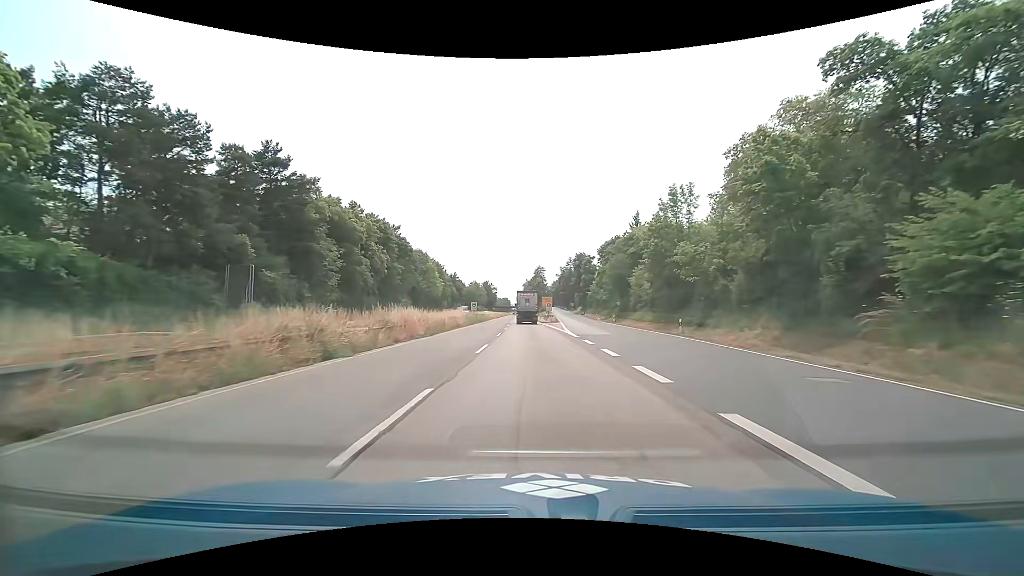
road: trunk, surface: asphalt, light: Day
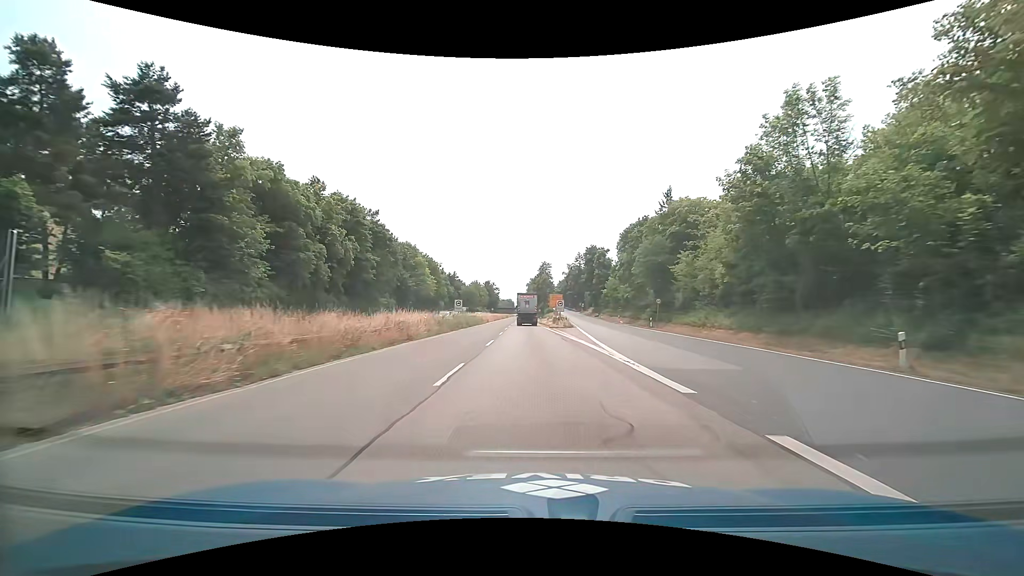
(-0.1, +19.3) m; 0°
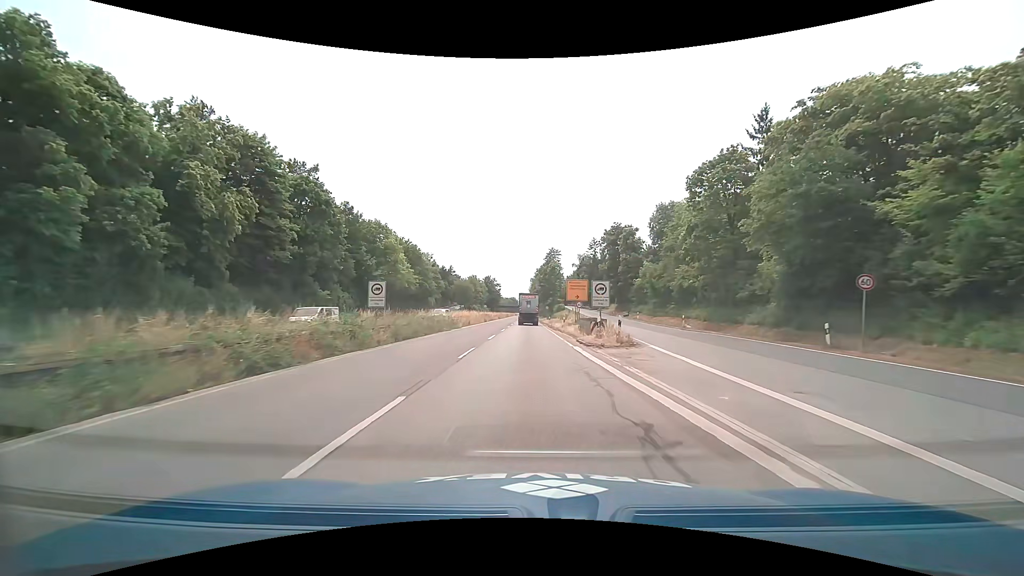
(-0.1, +29.4) m; 0°
(0, +10) (0, +20) (0, +30) (0, +40) (-1, +50) (-1, +60) (-1, +70) (-1, +80) (-1, +90) (-1, +100) m
